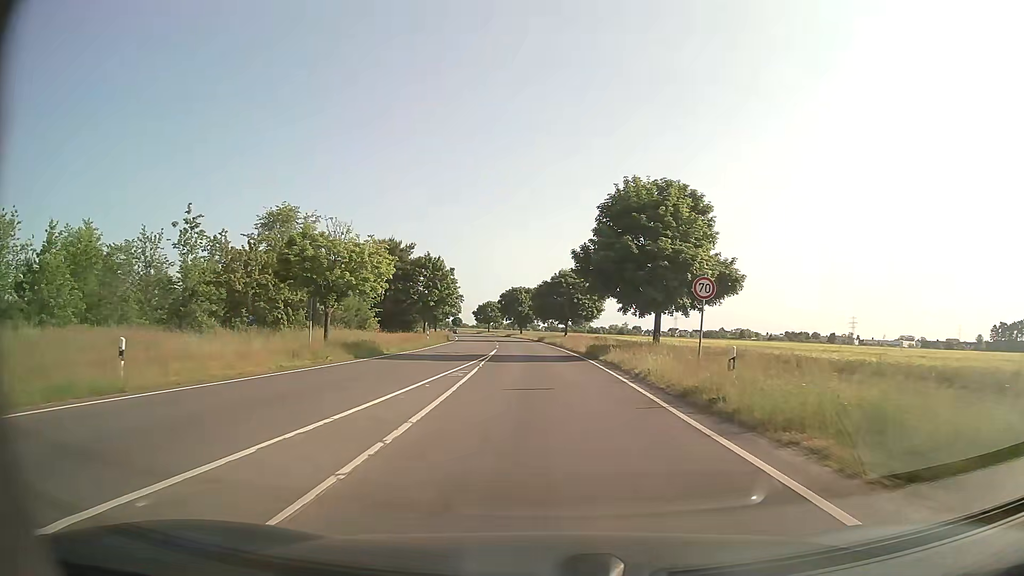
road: secondary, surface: asphalt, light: Day
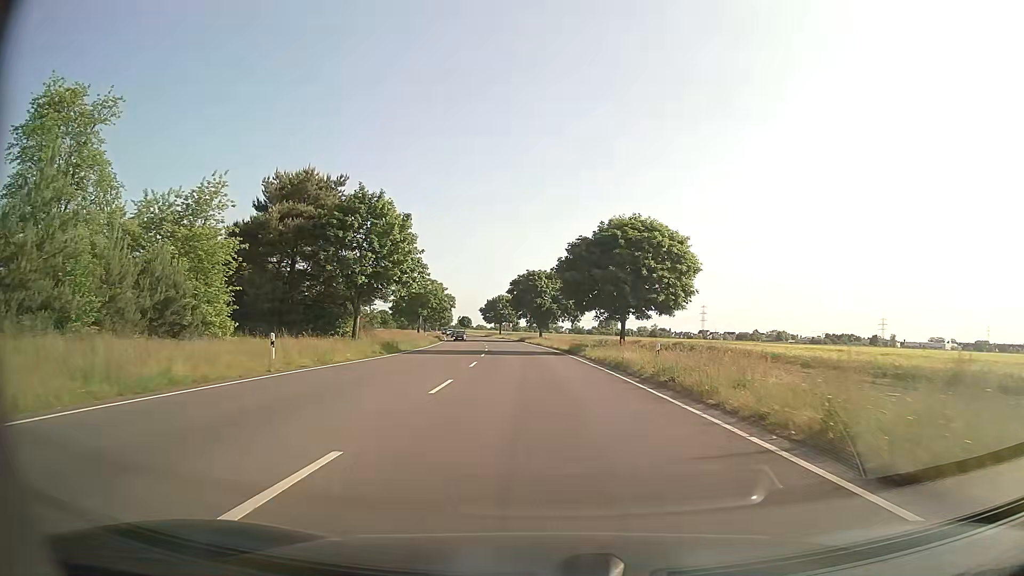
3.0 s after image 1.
(-0.9, +41.5) m; -1°
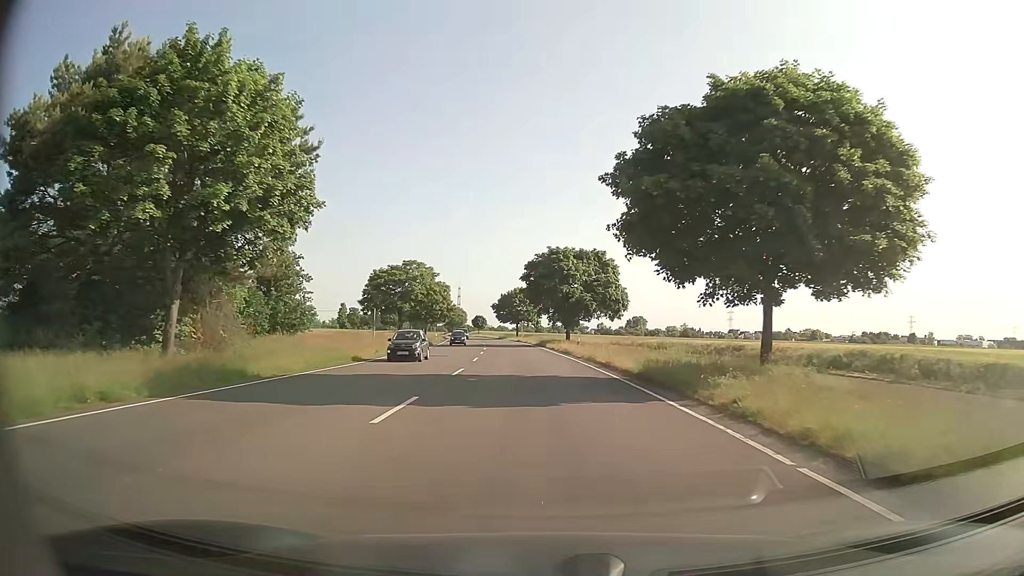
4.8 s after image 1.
(-0.6, +26.7) m; -2°
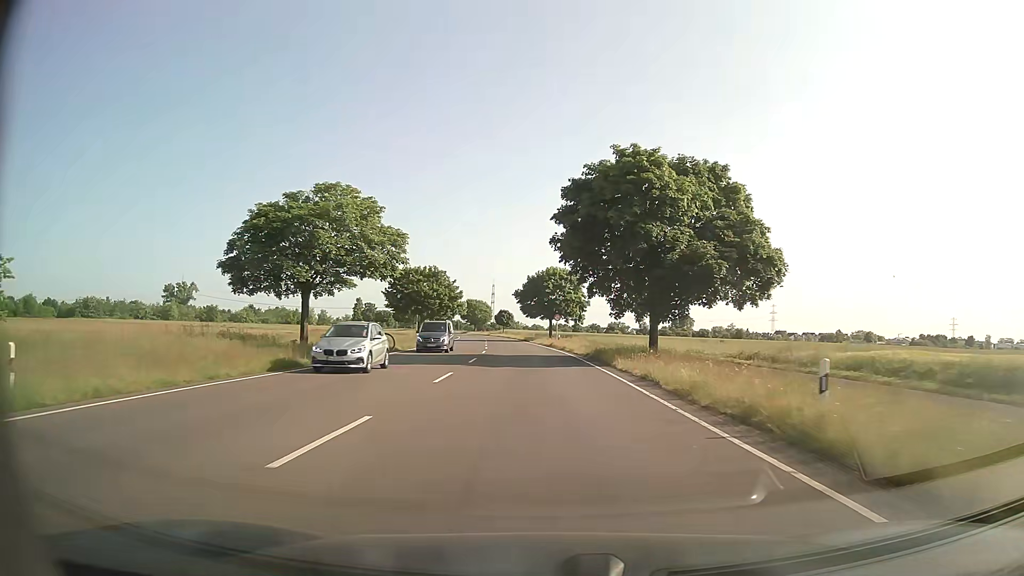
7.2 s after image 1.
(-1.1, +37.4) m; -3°
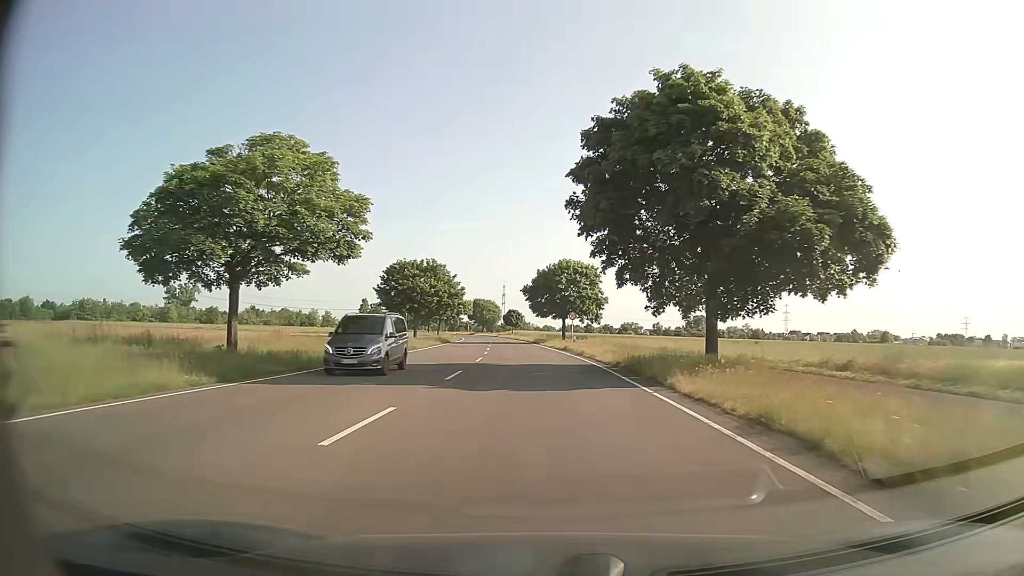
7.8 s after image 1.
(-0.1, +9.7) m; -1°
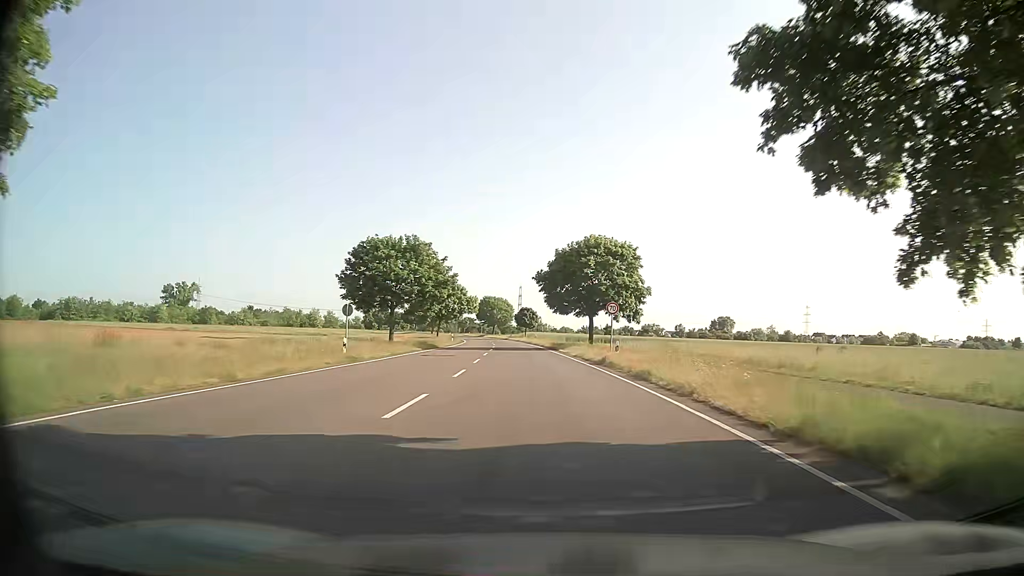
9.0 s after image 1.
(-0.2, +19.6) m; -2°
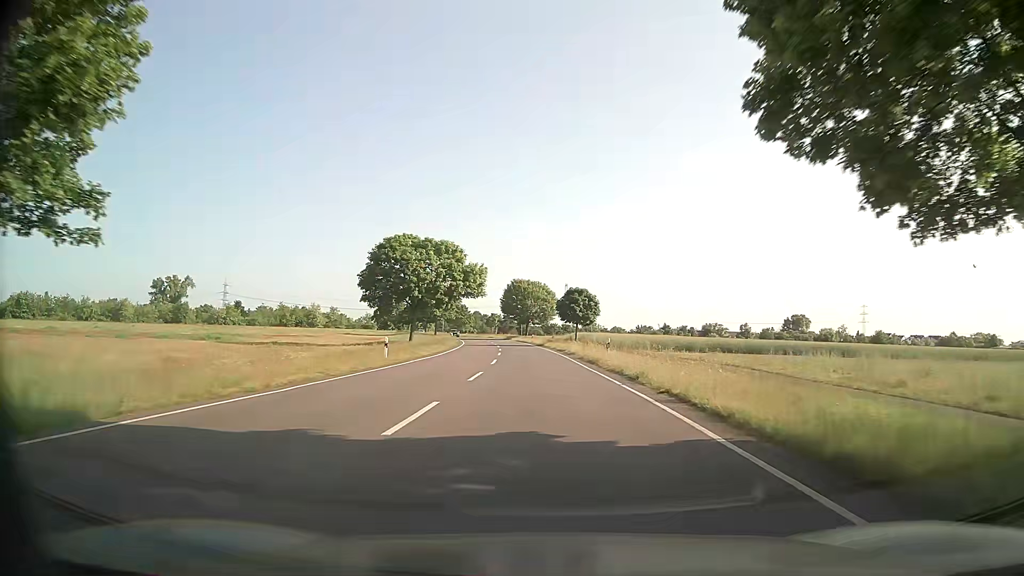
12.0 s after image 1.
(-1.2, +50.7) m; -4°
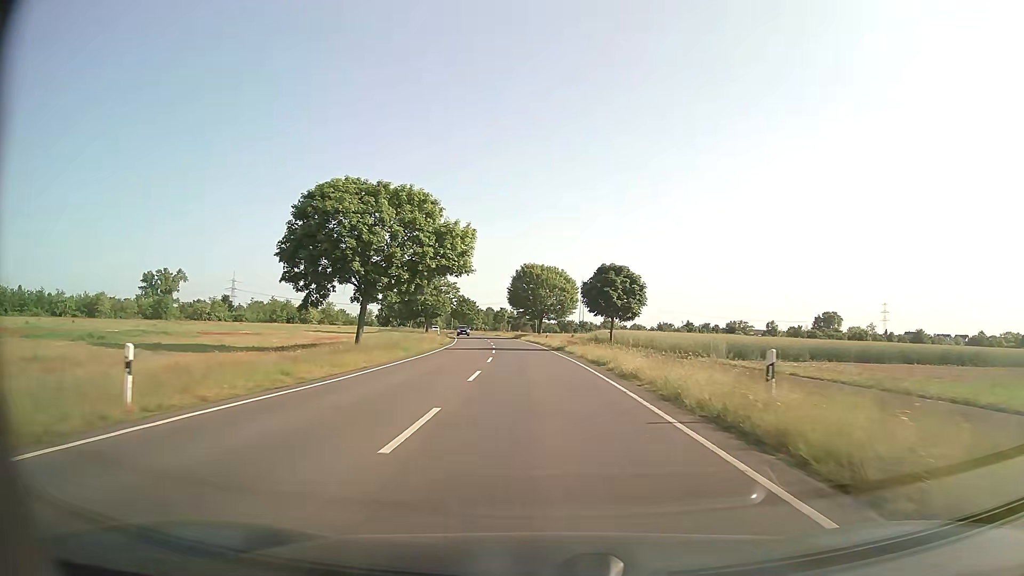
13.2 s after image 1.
(-0.1, +20.7) m; -1°
(0, +10) (0, +20) (-1, +30) (-1, +40) (-2, +50) (-3, +60) (-4, +70) (-5, +80) (-6, +90) (-8, +100) m
